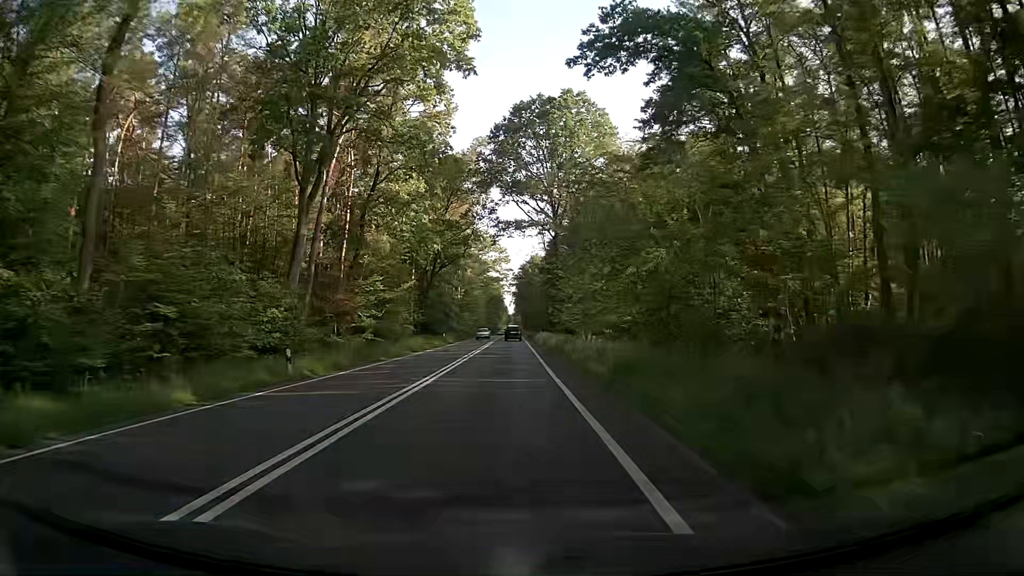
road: primary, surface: asphalt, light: Day
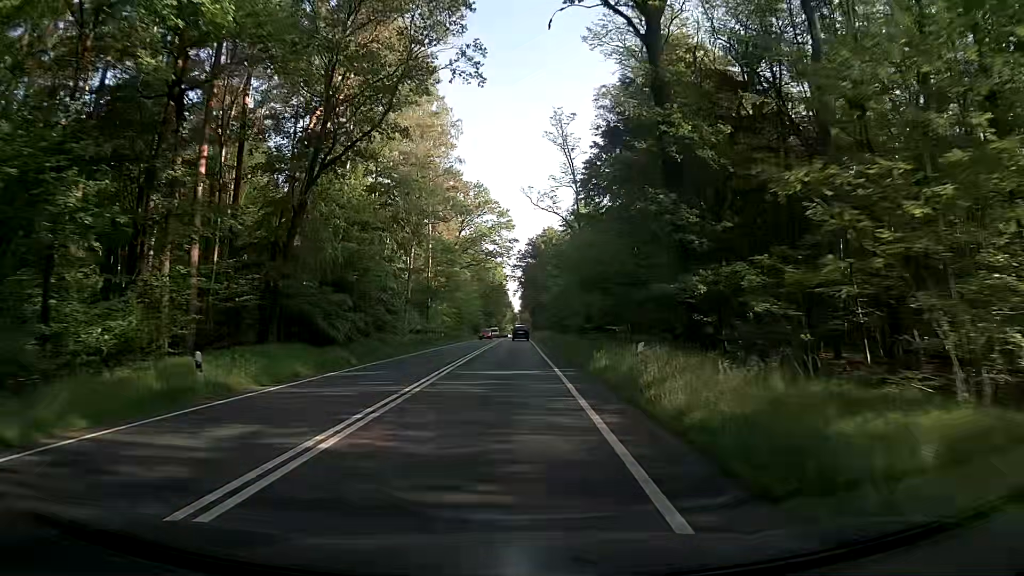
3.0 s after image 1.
(+0.8, +56.4) m; 0°
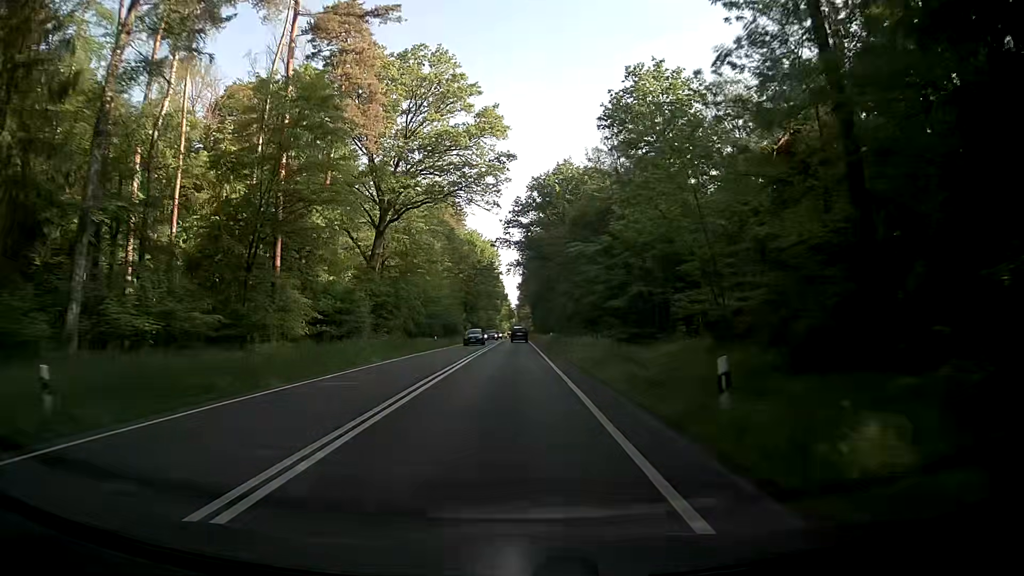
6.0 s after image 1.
(-0.1, +56.4) m; +1°
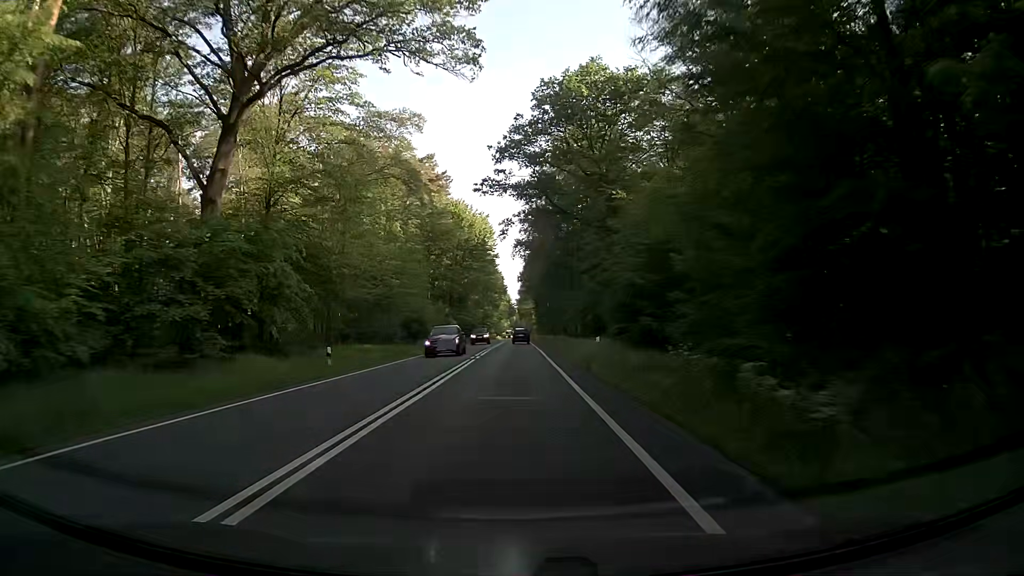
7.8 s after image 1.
(-0.2, +33.9) m; 0°
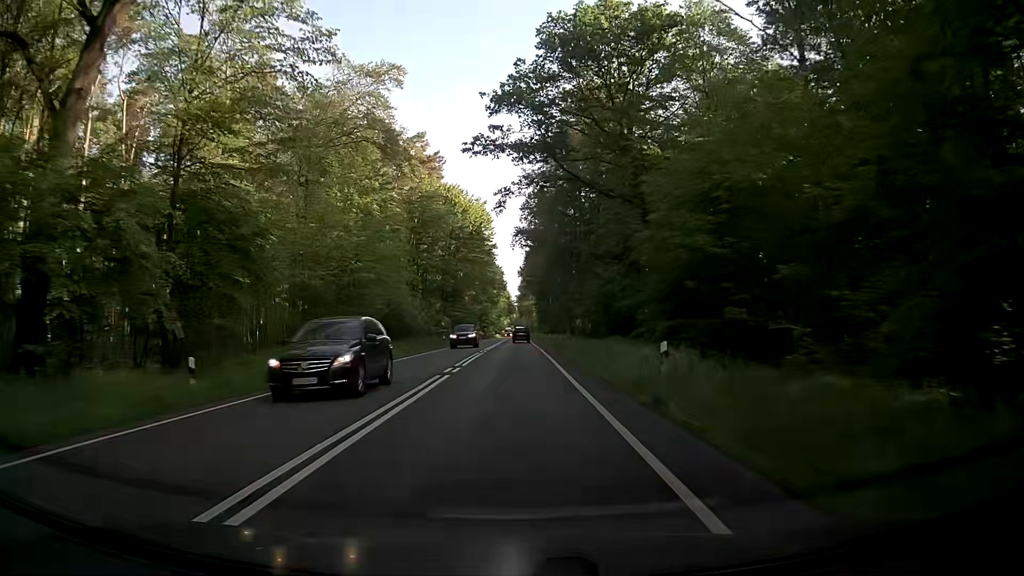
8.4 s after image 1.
(0.0, +11.3) m; 0°
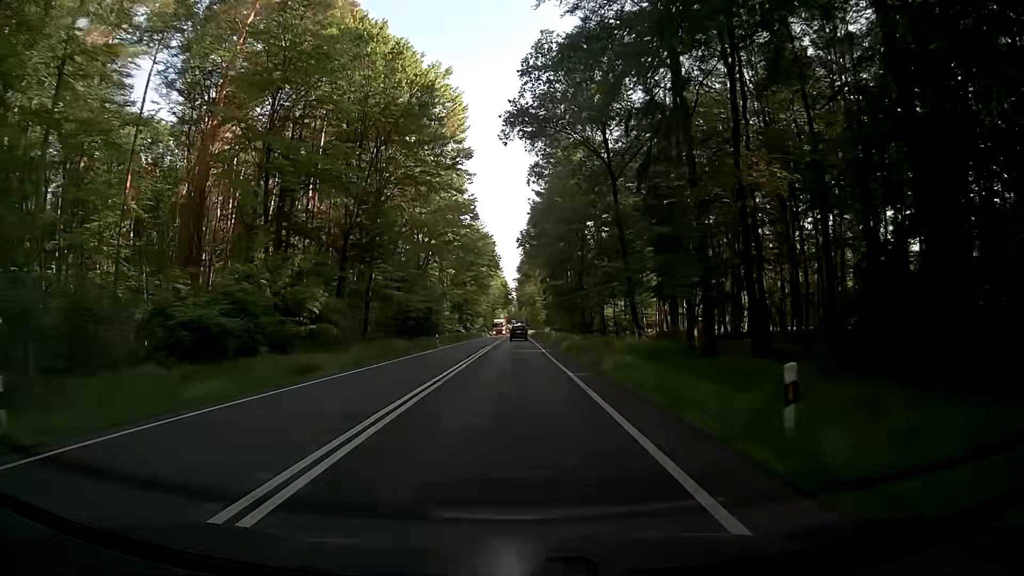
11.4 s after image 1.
(+0.2, +56.7) m; 0°
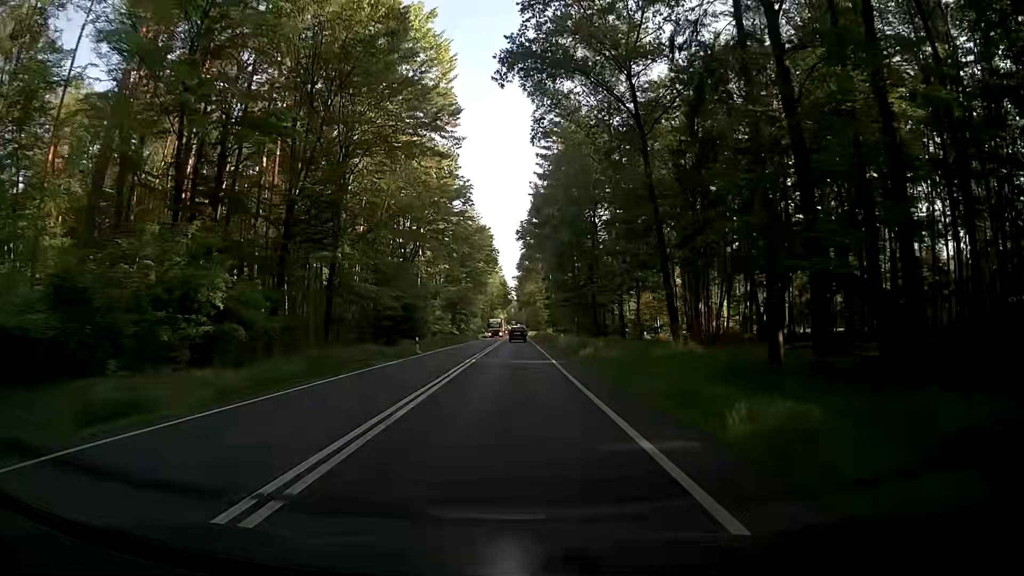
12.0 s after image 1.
(0.0, +11.3) m; 0°
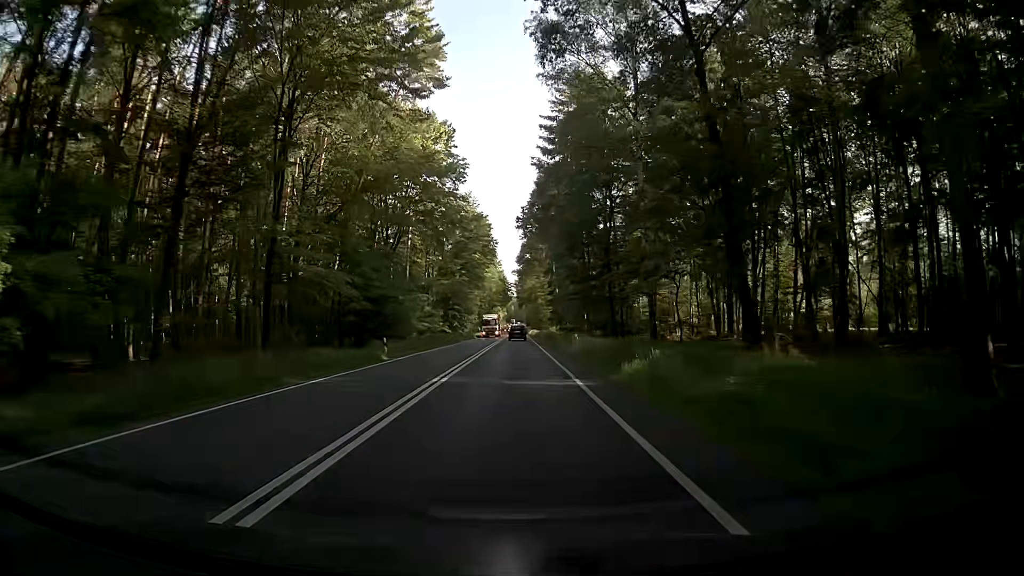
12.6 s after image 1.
(0.0, +11.3) m; 0°
(0, +10) (0, +20) (0, +30) (0, +40) (0, +50) (+1, +60) (+1, +70) (+1, +80) (+1, +90) (+1, +100) m
